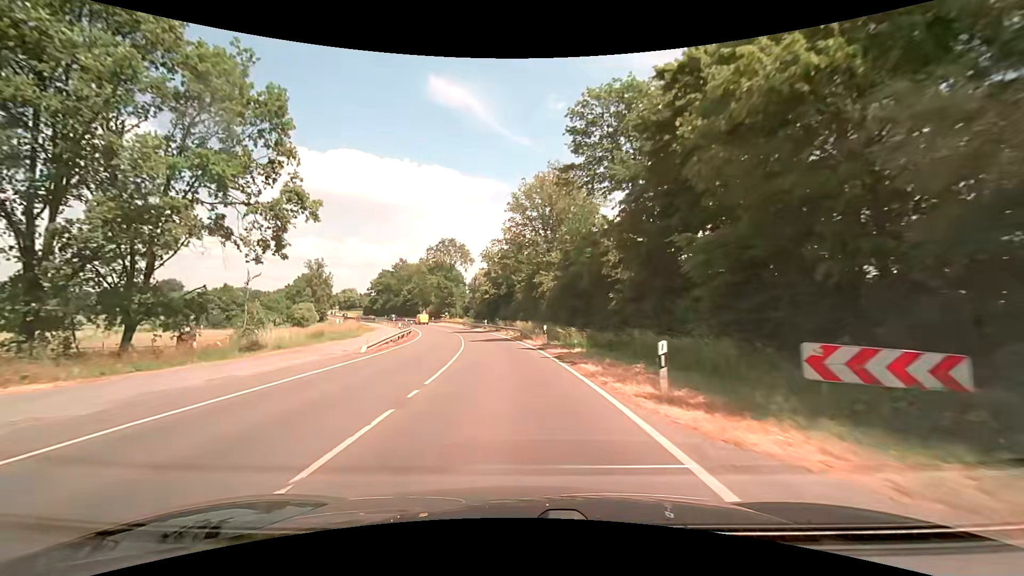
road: secondary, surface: asphalt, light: Day
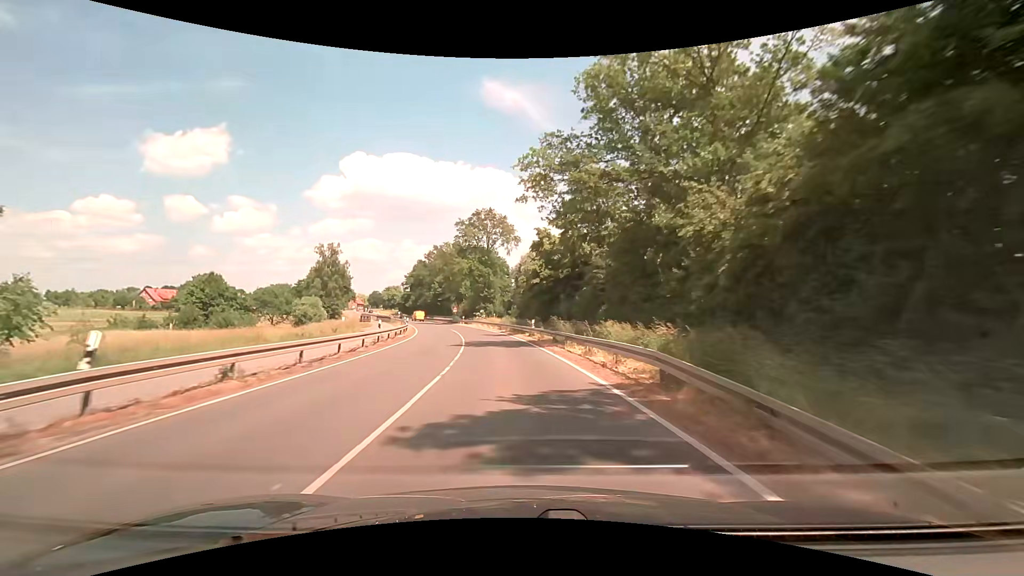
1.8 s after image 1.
(-1.7, +29.7) m; -6°
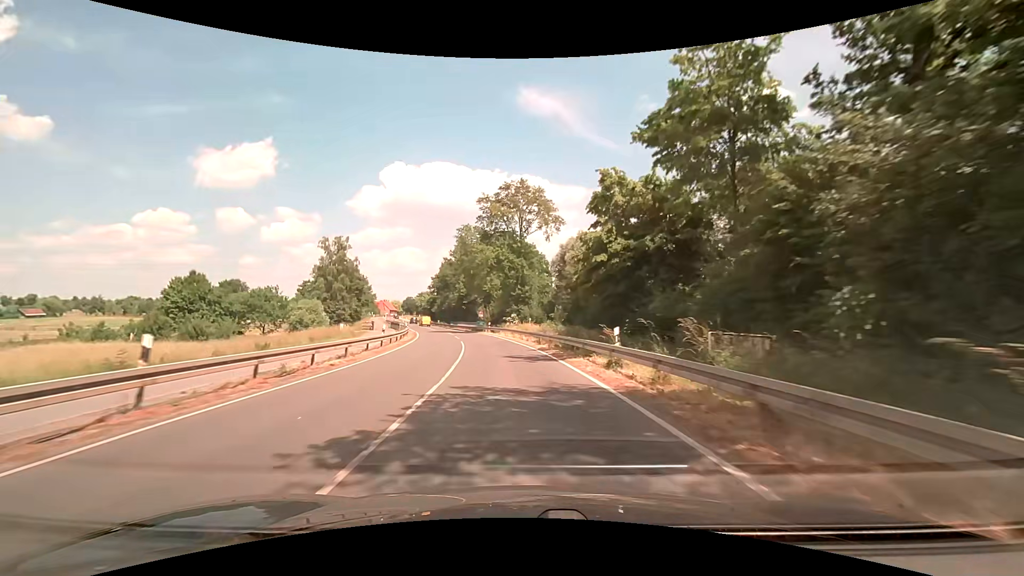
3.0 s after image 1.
(-0.6, +19.5) m; -4°
(0, +10) (-1, +20) (-2, +30) (-3, +40) (-5, +50) (-7, +59) (-9, +69) (-12, +79) (-15, +88) (-18, +98) m
